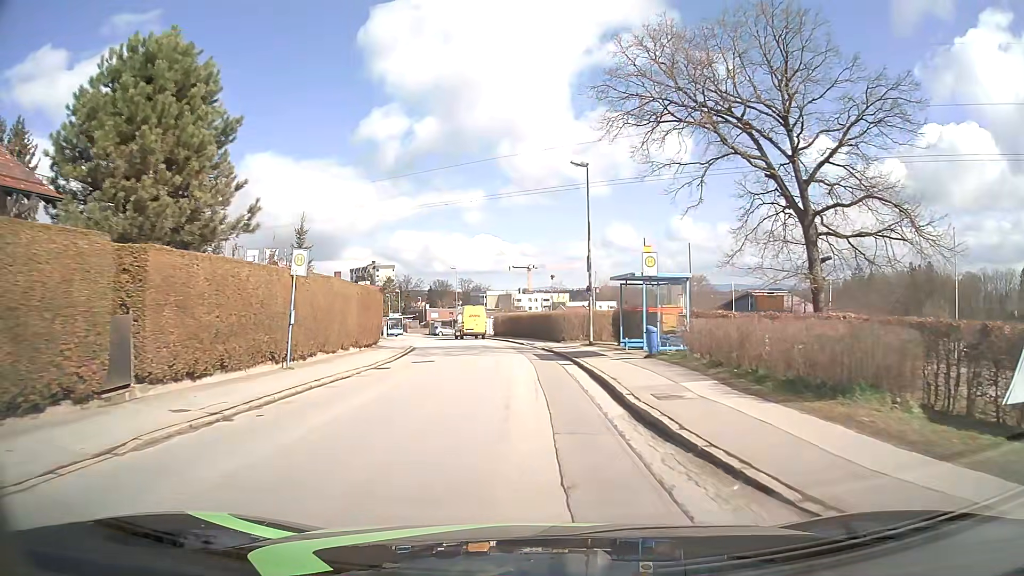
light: Day
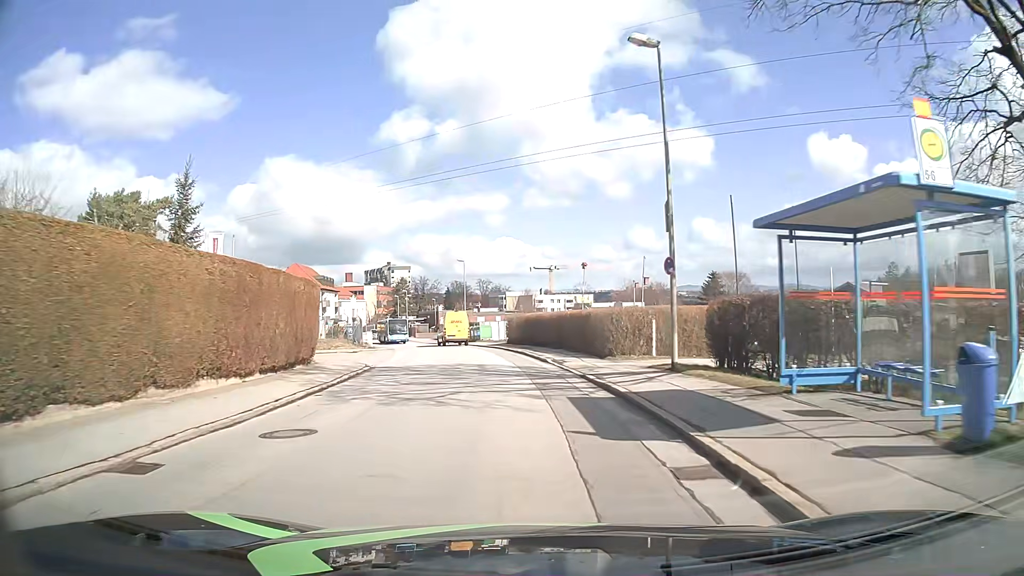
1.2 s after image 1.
(-0.2, +14.1) m; -2°
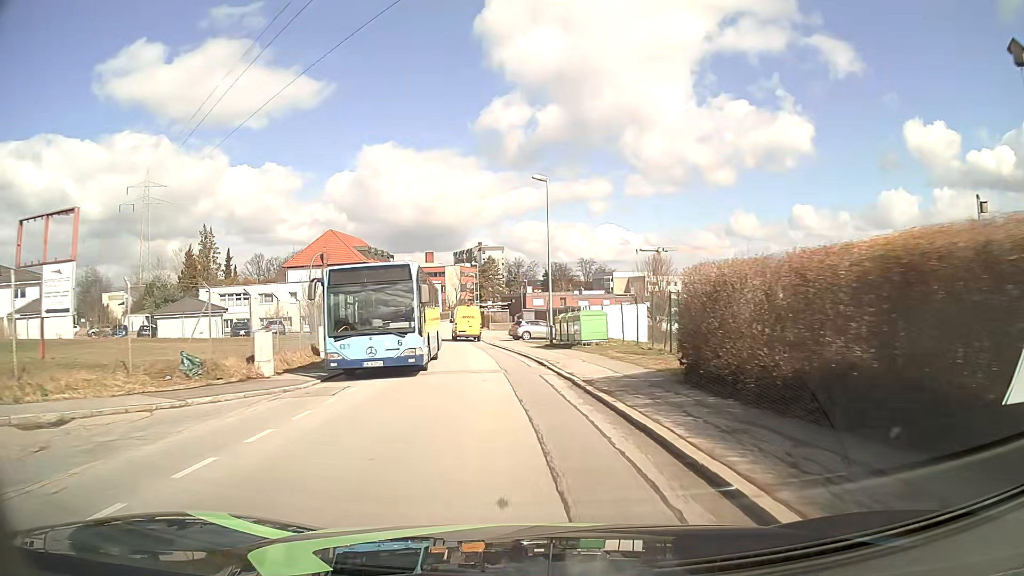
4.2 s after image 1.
(-2.6, +34.9) m; -8°
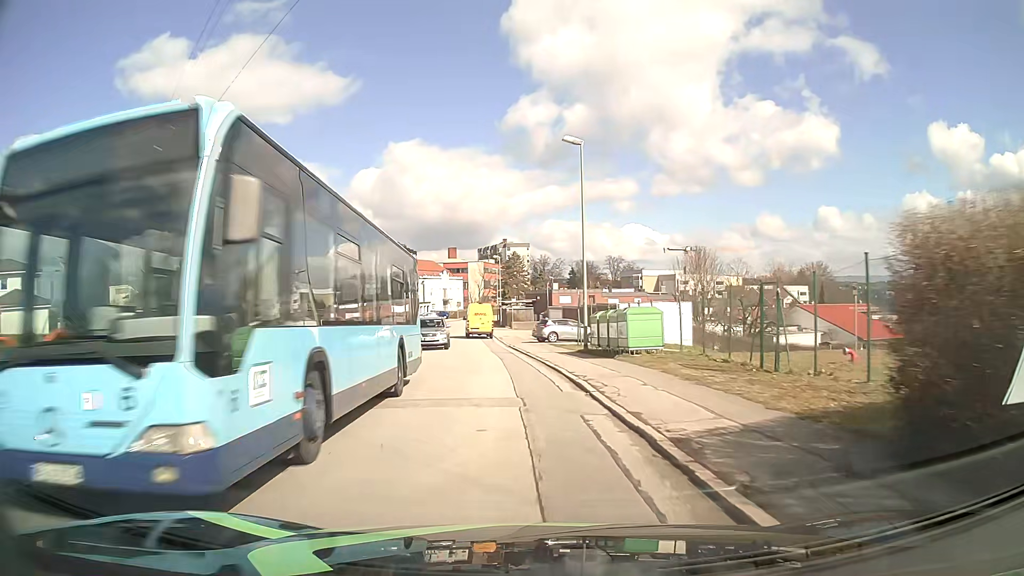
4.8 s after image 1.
(-0.2, +6.9) m; -2°
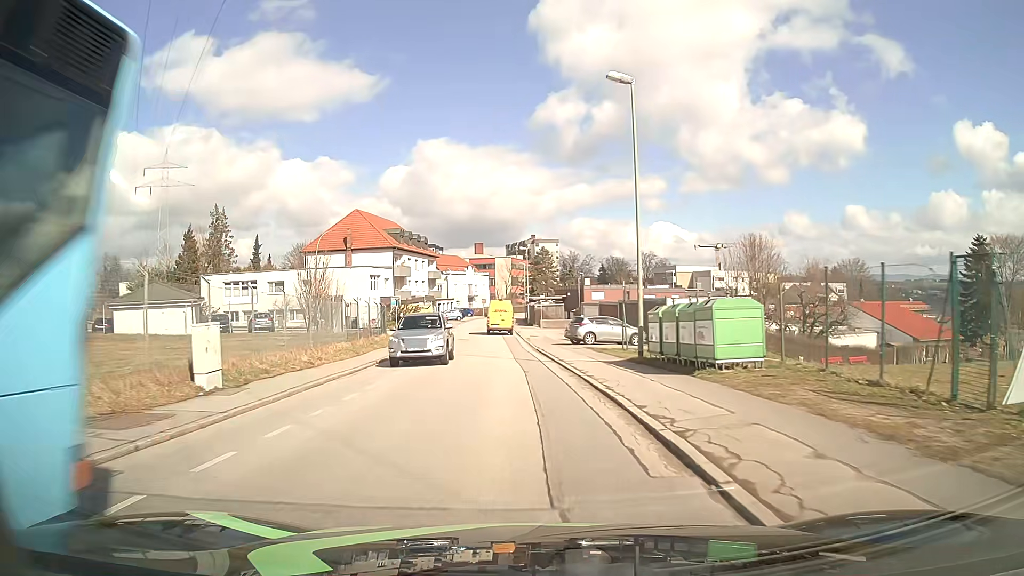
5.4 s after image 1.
(-0.2, +6.9) m; -3°
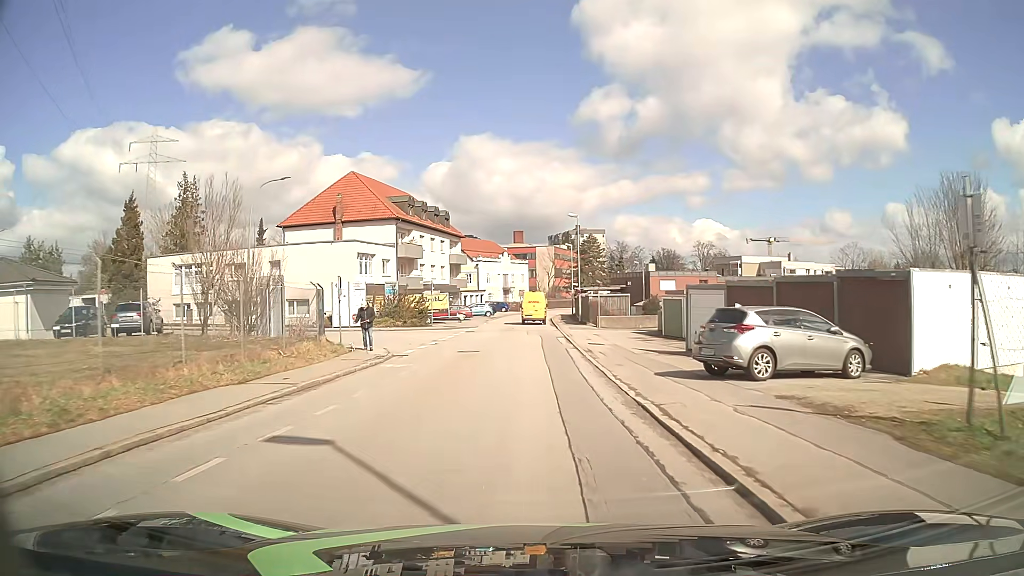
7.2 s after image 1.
(-0.7, +20.7) m; -4°
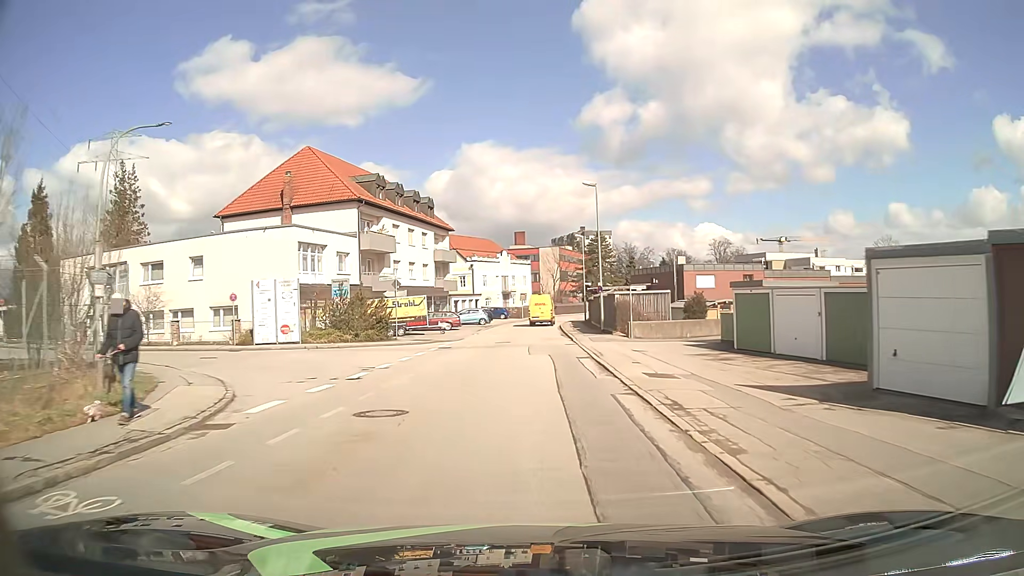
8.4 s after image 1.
(0.0, +14.0) m; 0°
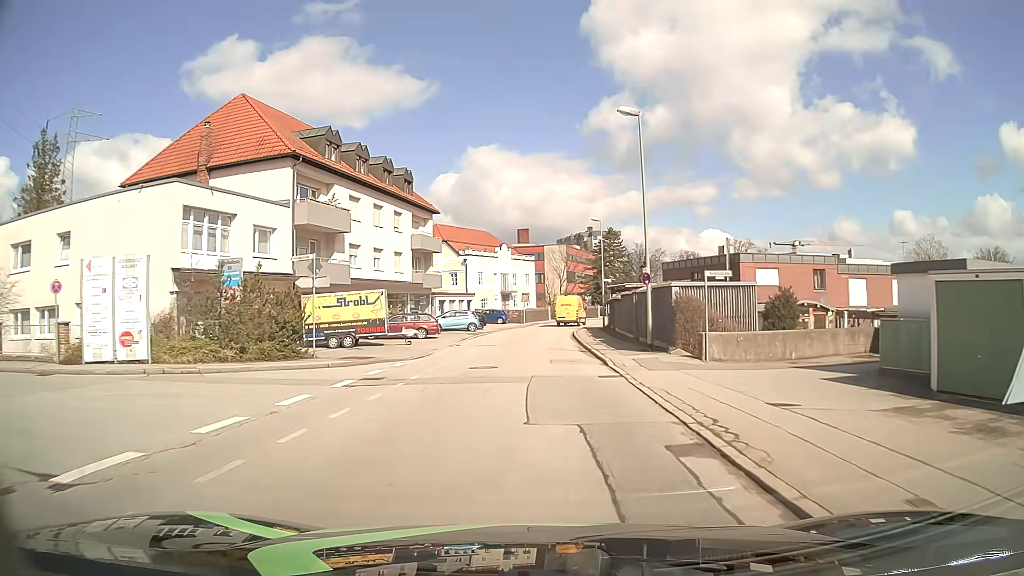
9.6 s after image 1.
(-0.1, +14.0) m; 0°
(0, +10) (0, +20) (0, +30) (0, +40) (+1, +50) (+3, +60) (+5, +70) (+8, +79) (+12, +88) (+16, +97) m
